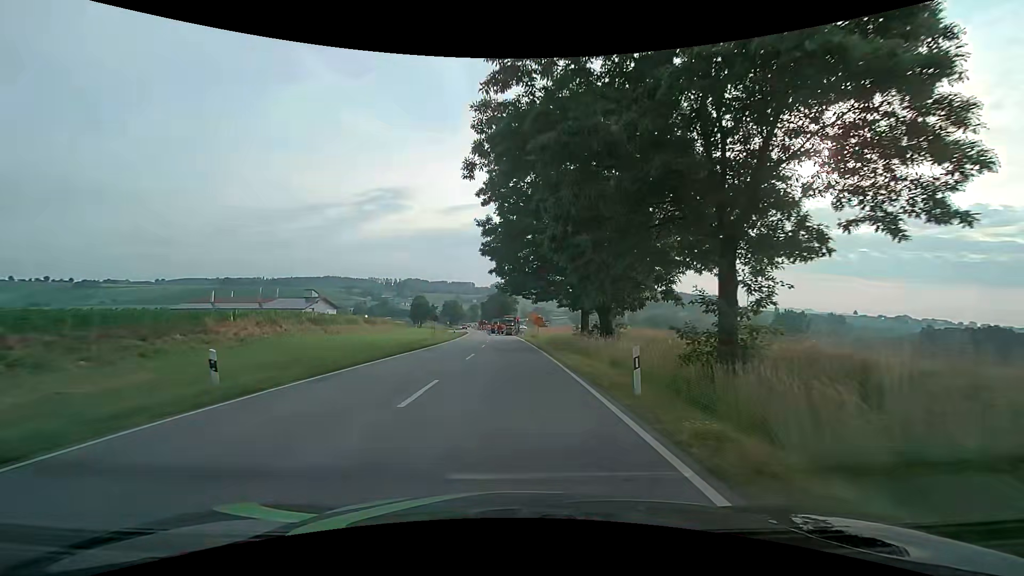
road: secondary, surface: asphalt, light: Day
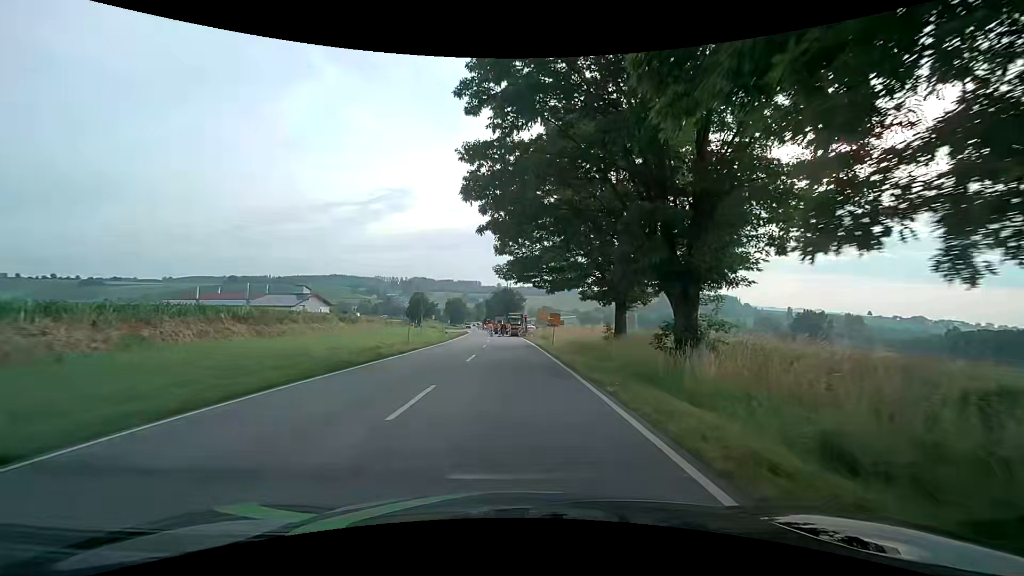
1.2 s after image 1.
(-0.1, +12.8) m; -1°
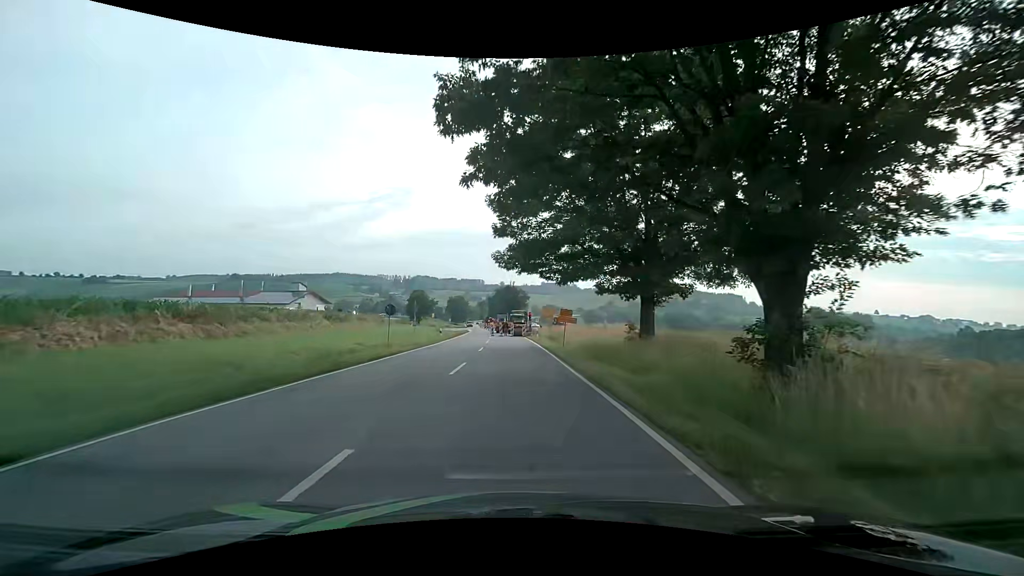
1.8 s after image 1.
(0.0, +5.7) m; 0°
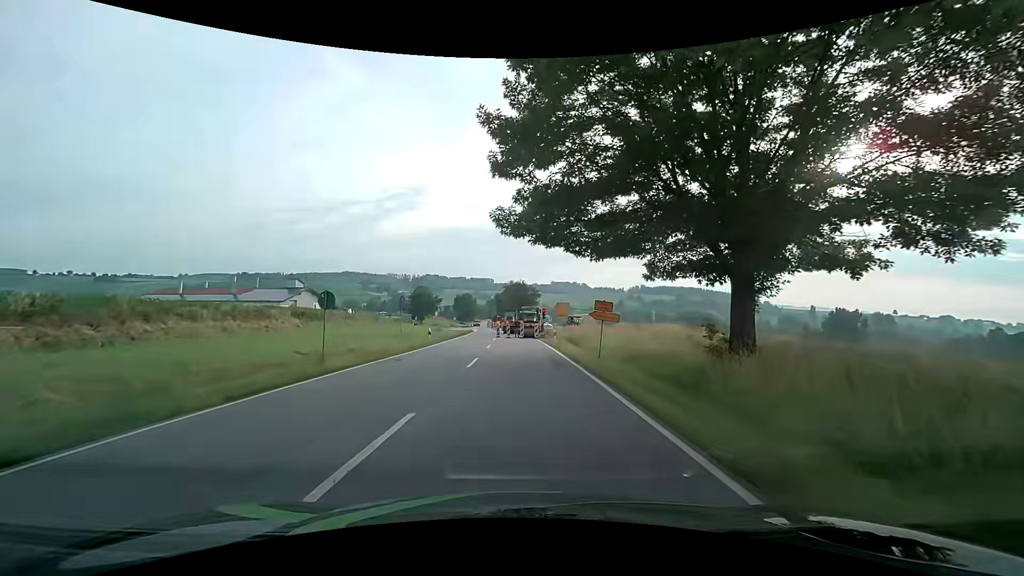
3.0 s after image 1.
(-0.1, +9.9) m; -1°
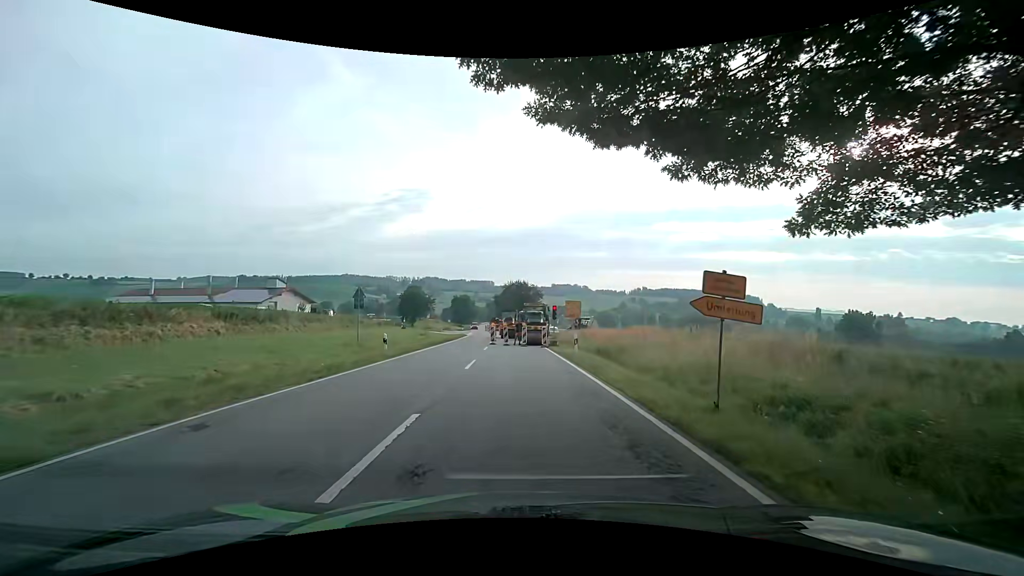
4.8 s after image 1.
(-0.1, +11.5) m; 0°
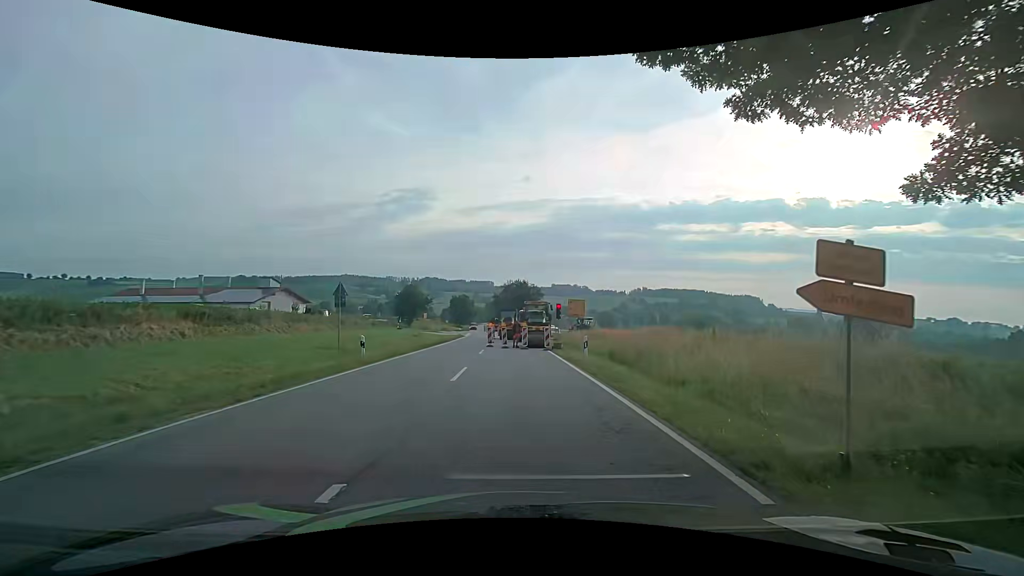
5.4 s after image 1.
(0.0, +3.2) m; 0°
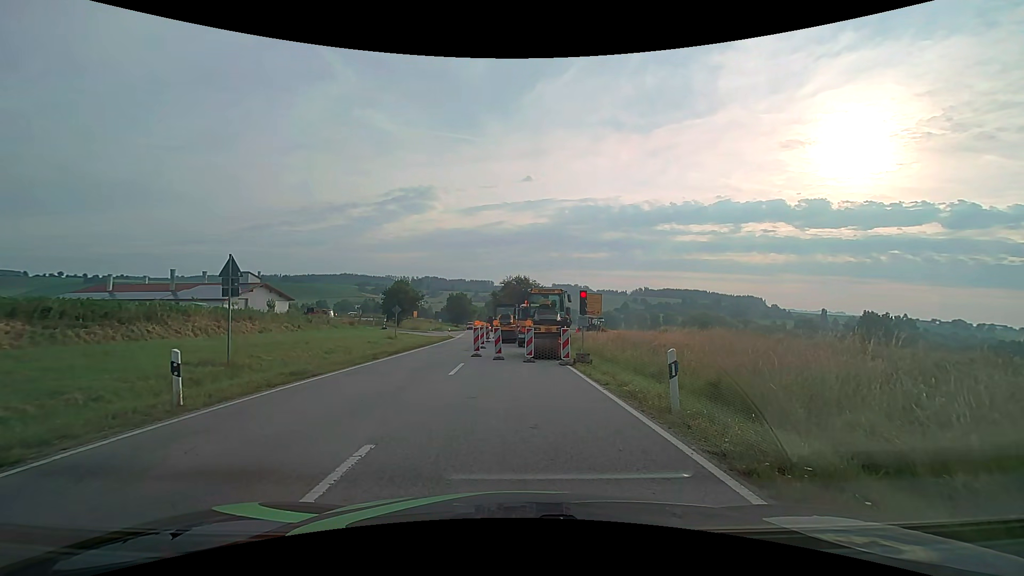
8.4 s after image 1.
(0.0, +10.2) m; -1°
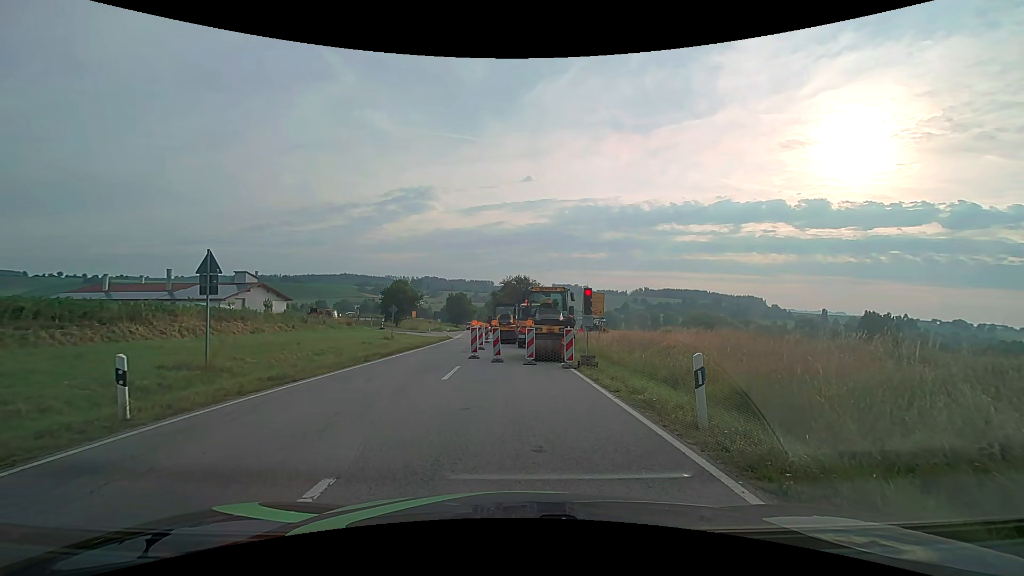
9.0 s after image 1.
(0.0, +1.2) m; +2°
(-1, +10) (-4, +19) (-5, +29) (-6, +39) (-6, +49) (-7, +59) (-8, +69) (-9, +79) (-10, +89) (-11, +99) m
